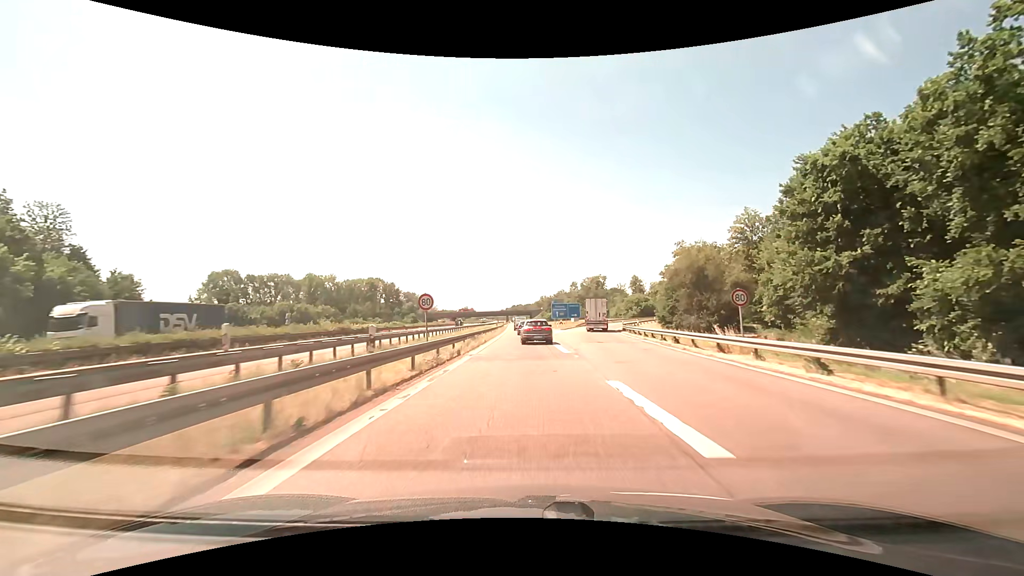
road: motorway_link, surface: asphalt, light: Day
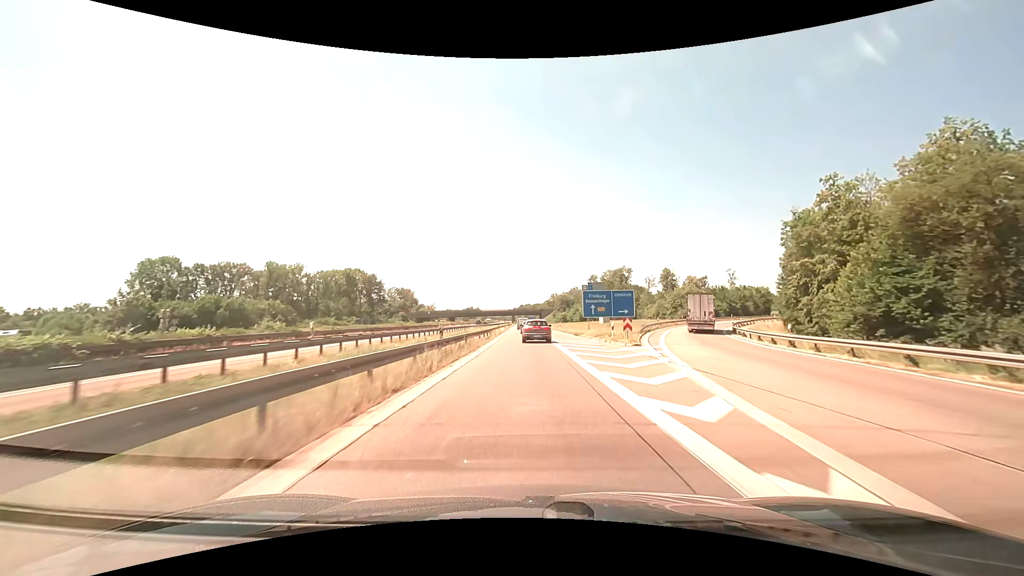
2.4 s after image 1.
(-0.6, +44.5) m; -1°
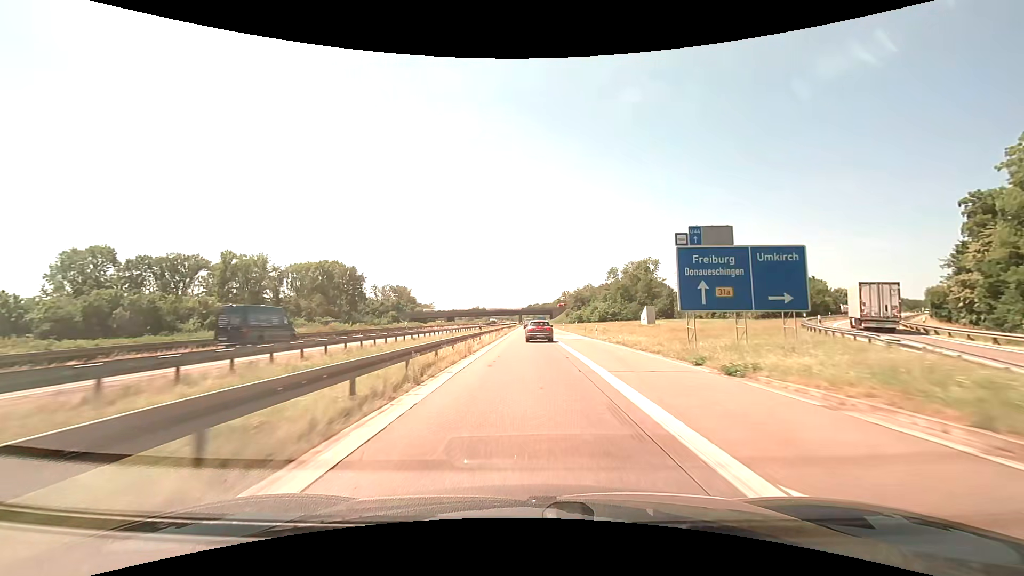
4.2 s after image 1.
(-0.3, +33.5) m; -1°
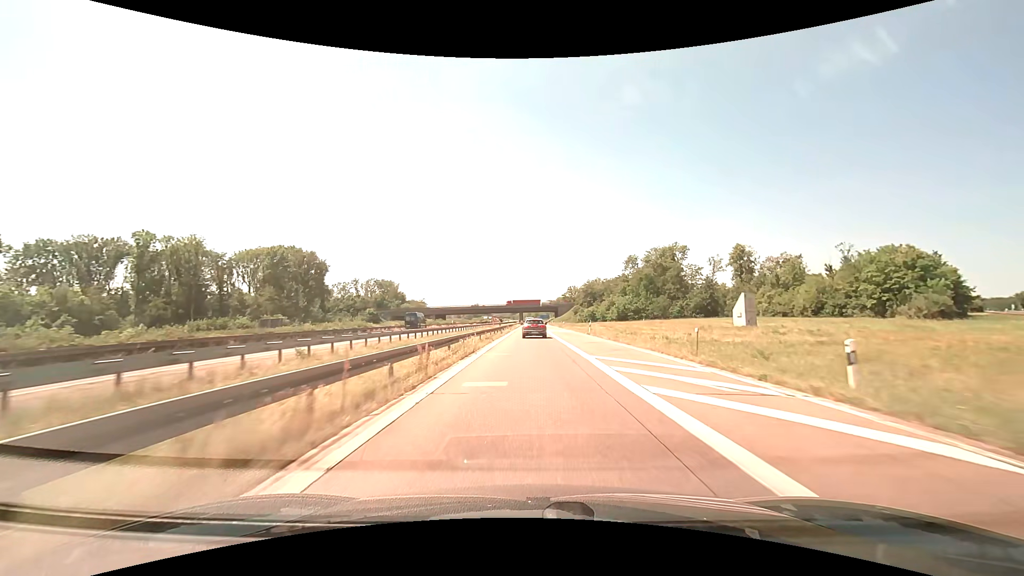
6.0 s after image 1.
(-0.1, +33.8) m; 0°
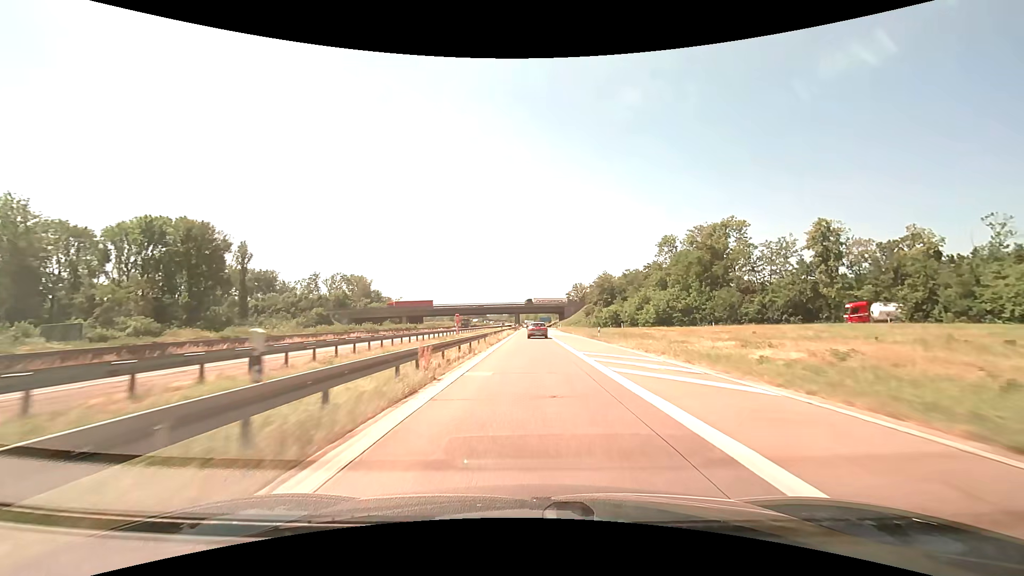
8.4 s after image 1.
(-0.1, +46.0) m; 0°
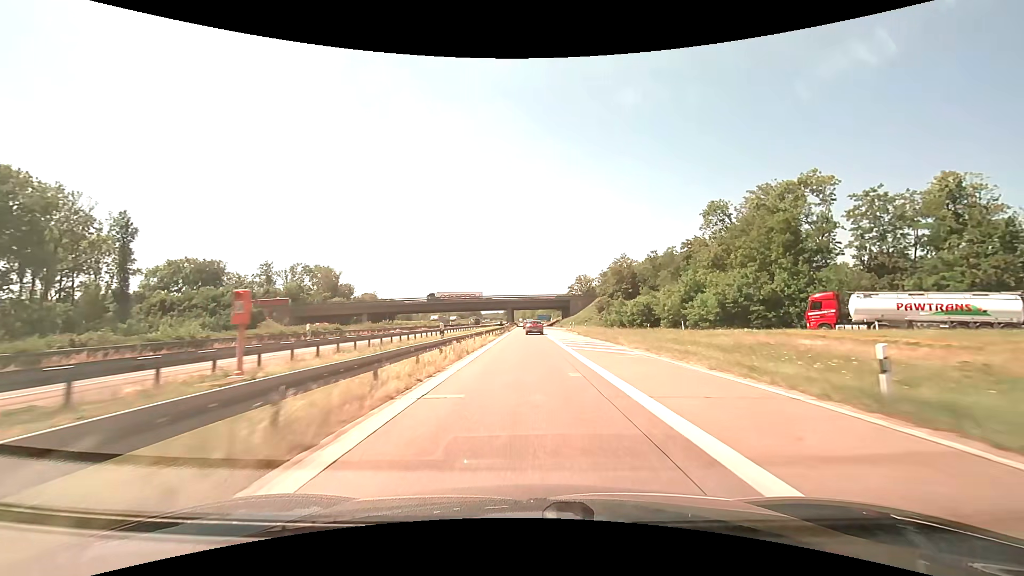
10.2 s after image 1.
(+0.1, +35.3) m; 0°
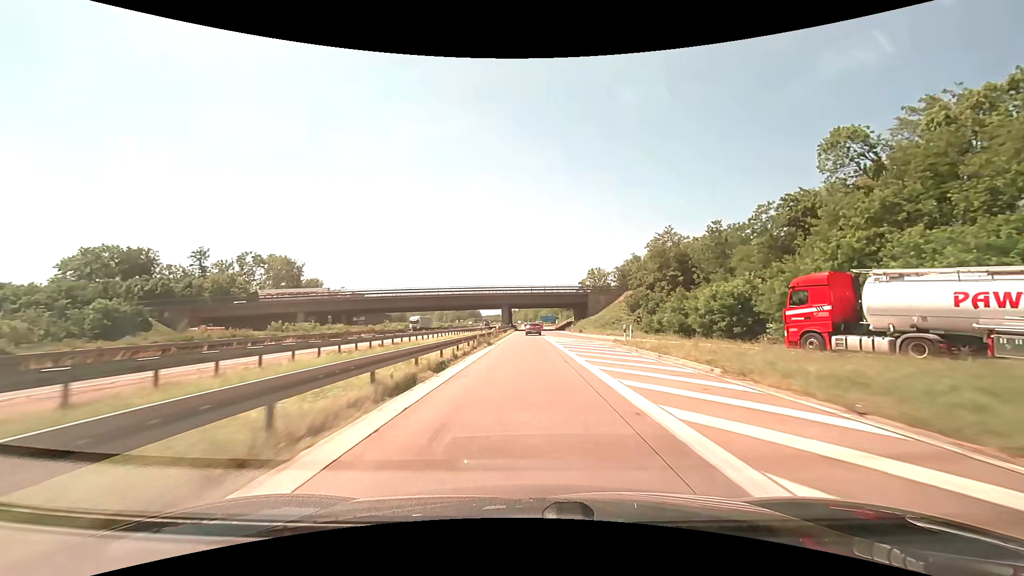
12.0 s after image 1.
(-0.1, +36.3) m; 0°
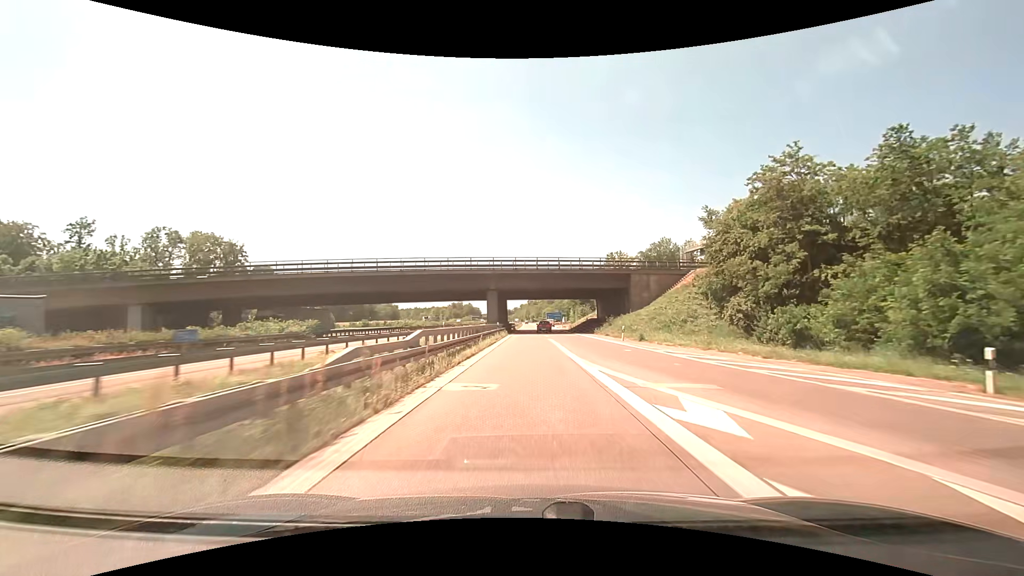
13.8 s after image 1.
(-0.1, +37.8) m; 0°
(0, +10) (0, +20) (0, +30) (0, +40) (+1, +50) (+2, +60) (+2, +70) (+3, +80) (+4, +90) (+5, +100) m
